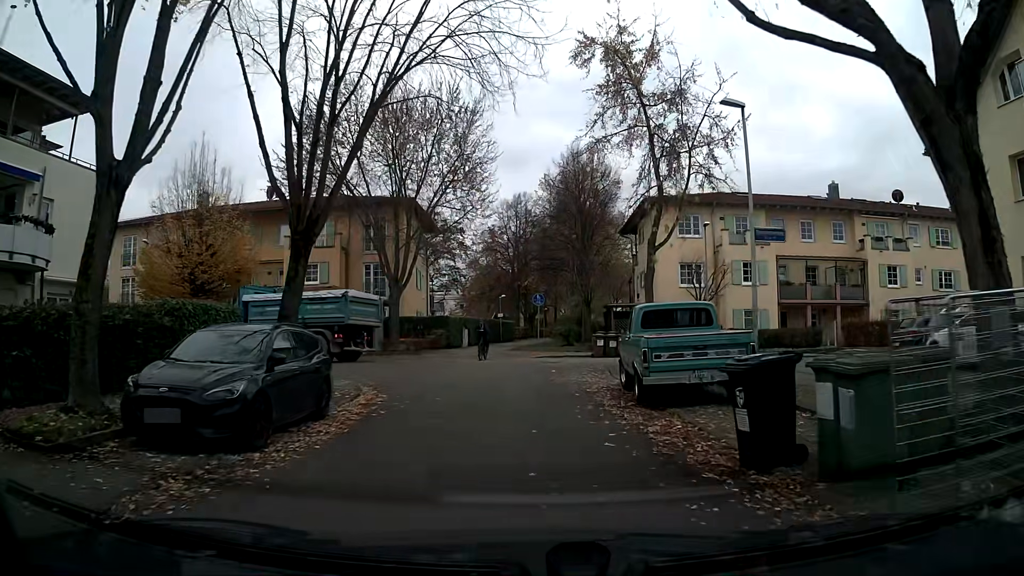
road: residential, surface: asphalt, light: Day
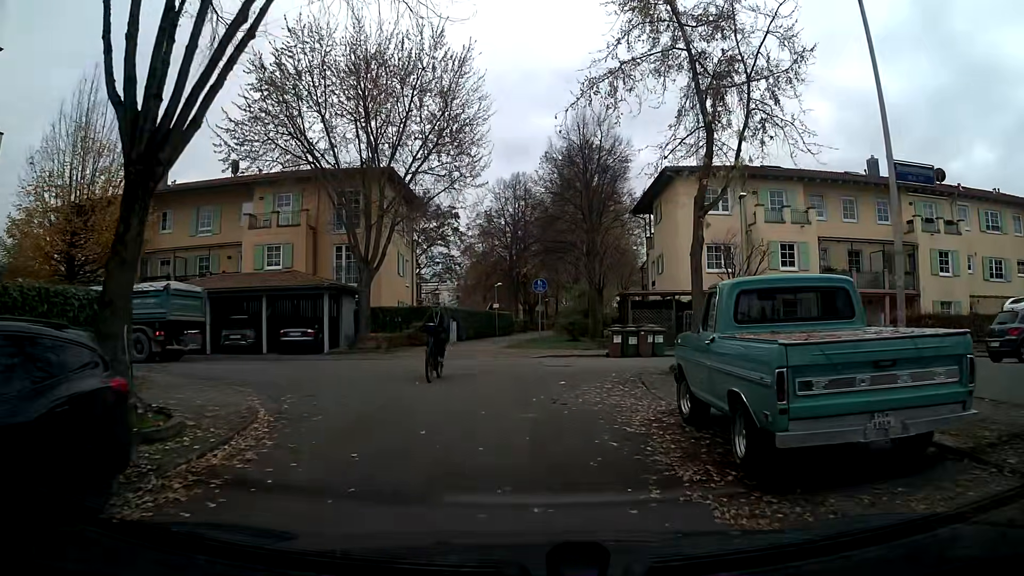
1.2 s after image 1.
(0.0, +6.1) m; +1°
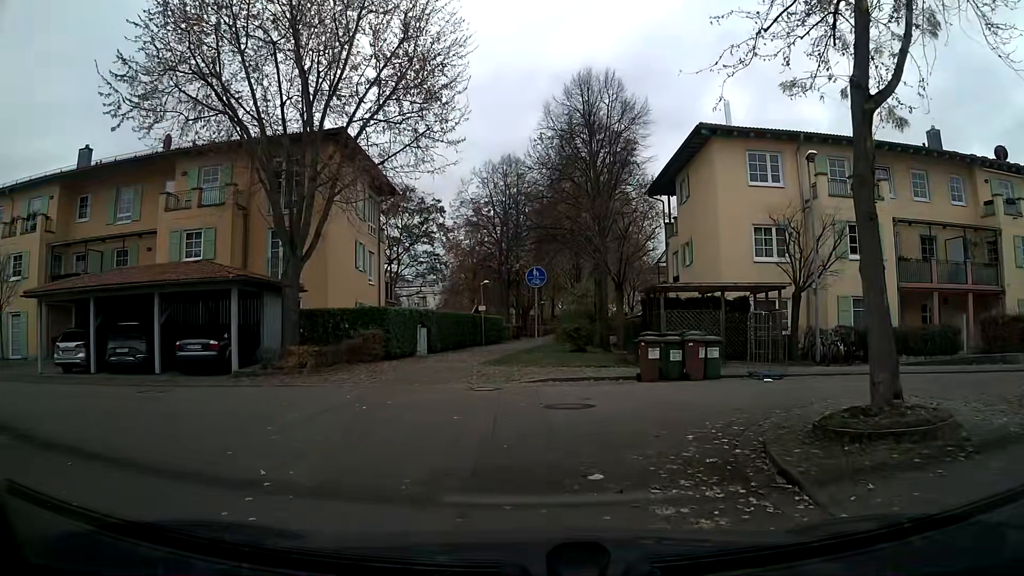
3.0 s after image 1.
(0.0, +8.1) m; 0°
(-1, +10) (-9, +14) (-19, +14) (-29, +14) (-39, +14) (-49, +13) (-59, +13) (-69, +13) (-79, +13) (-89, +12) m
